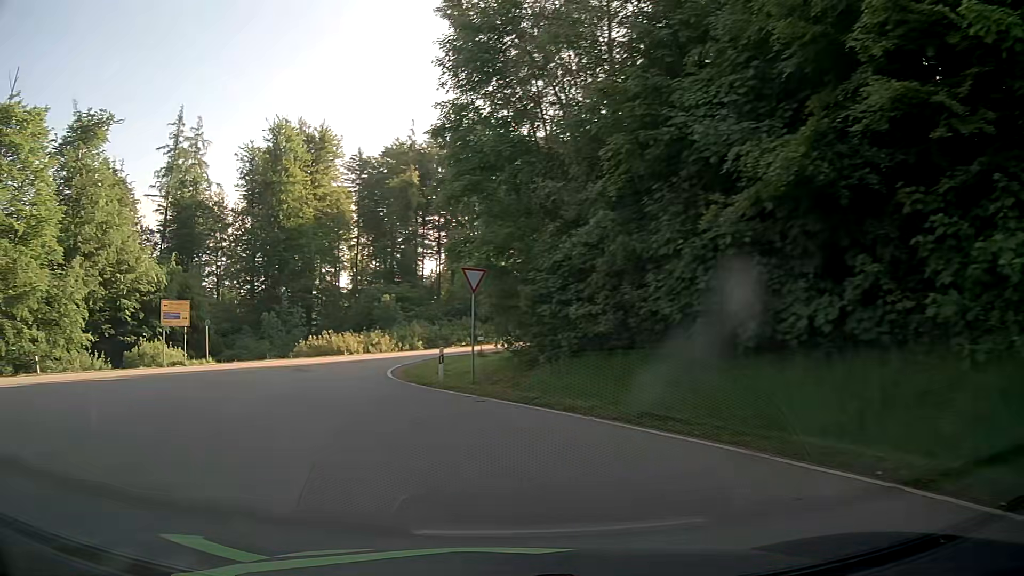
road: tertiary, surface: asphalt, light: Day
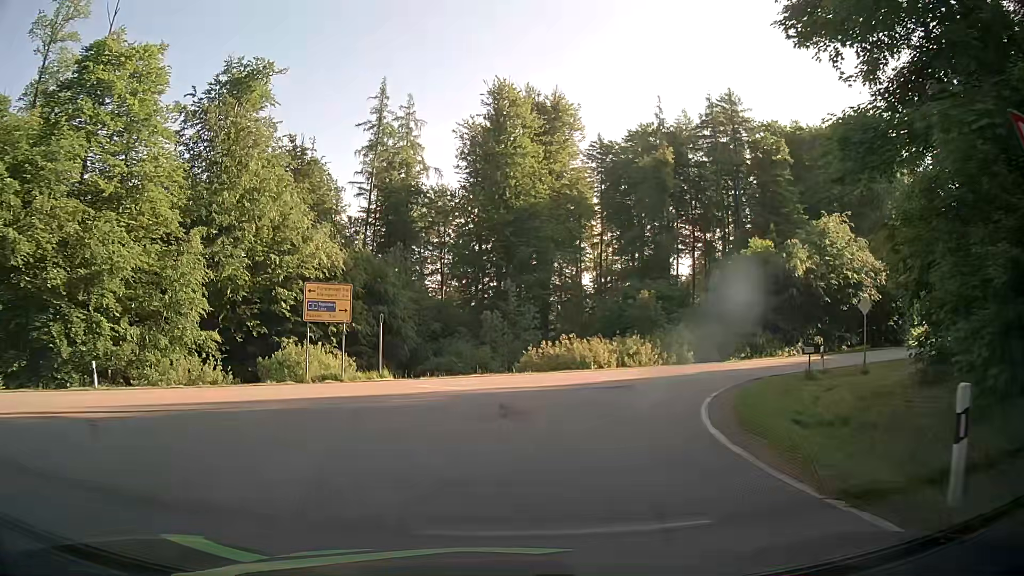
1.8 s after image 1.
(-3.2, +13.9) m; -22°
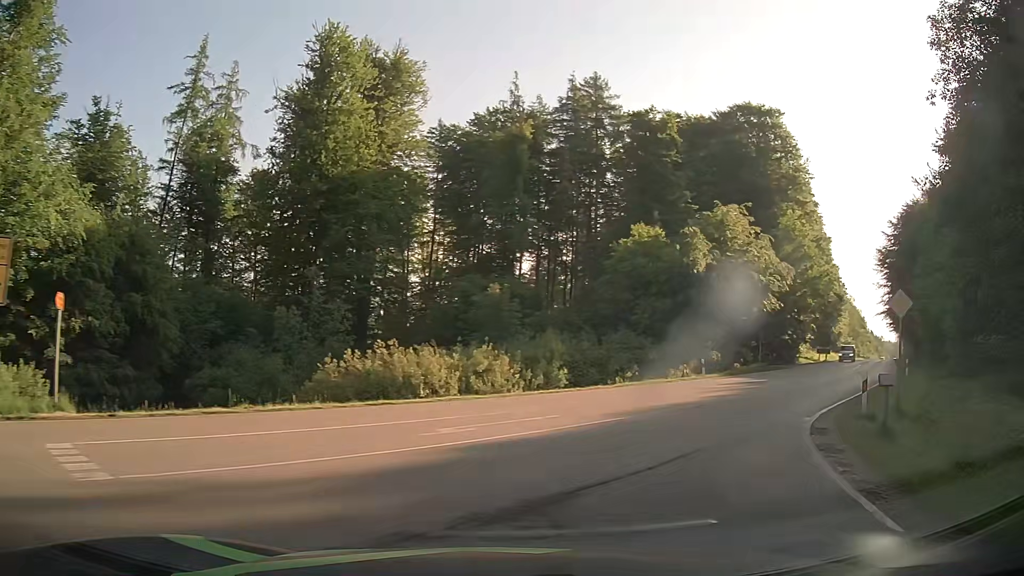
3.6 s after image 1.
(+1.0, +13.4) m; +14°
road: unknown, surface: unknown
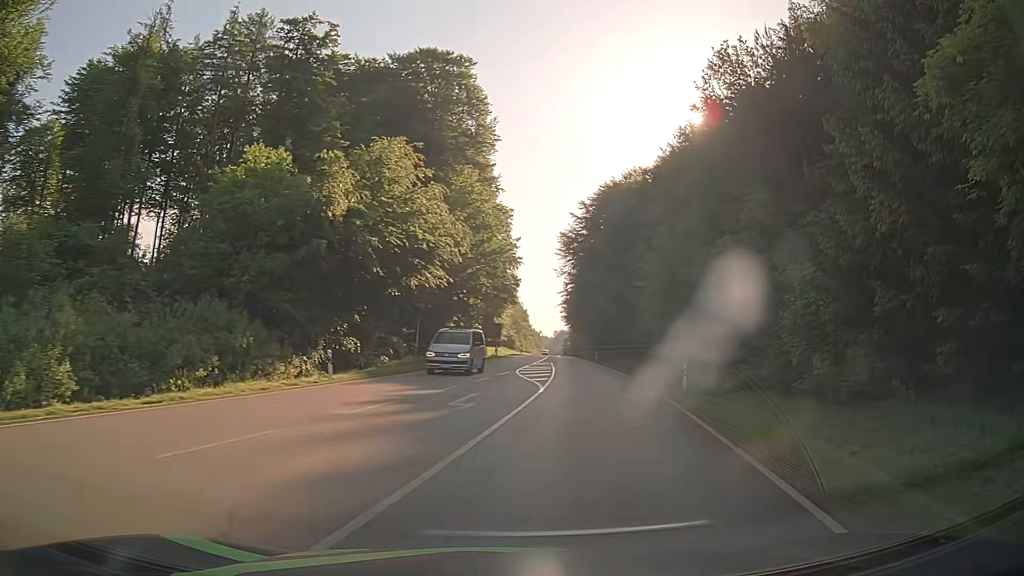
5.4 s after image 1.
(+4.3, +14.6) m; +31°
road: secondary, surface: asphalt
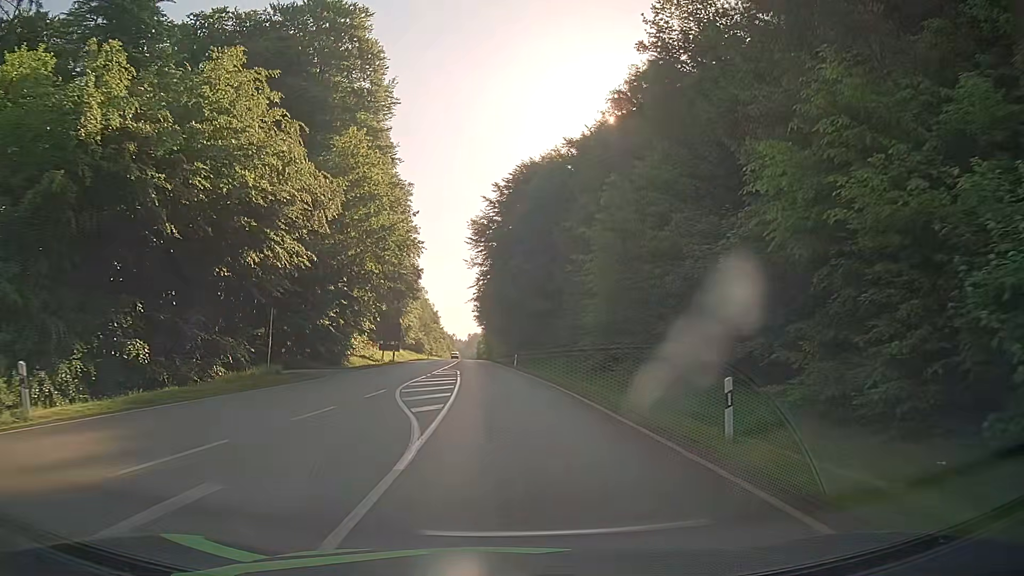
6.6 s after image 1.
(+1.2, +12.7) m; +8°
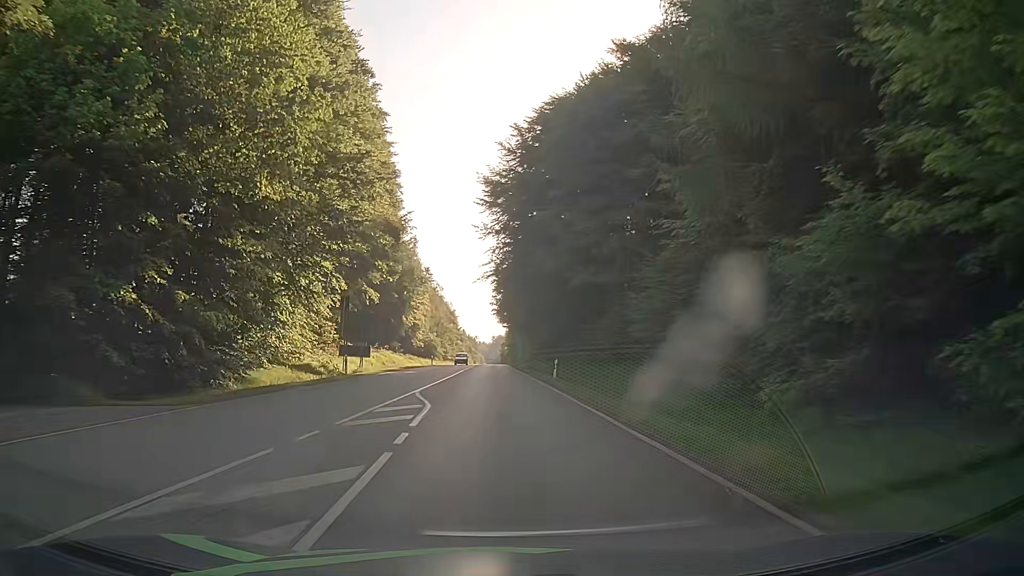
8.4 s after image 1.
(0.0, +23.7) m; -1°
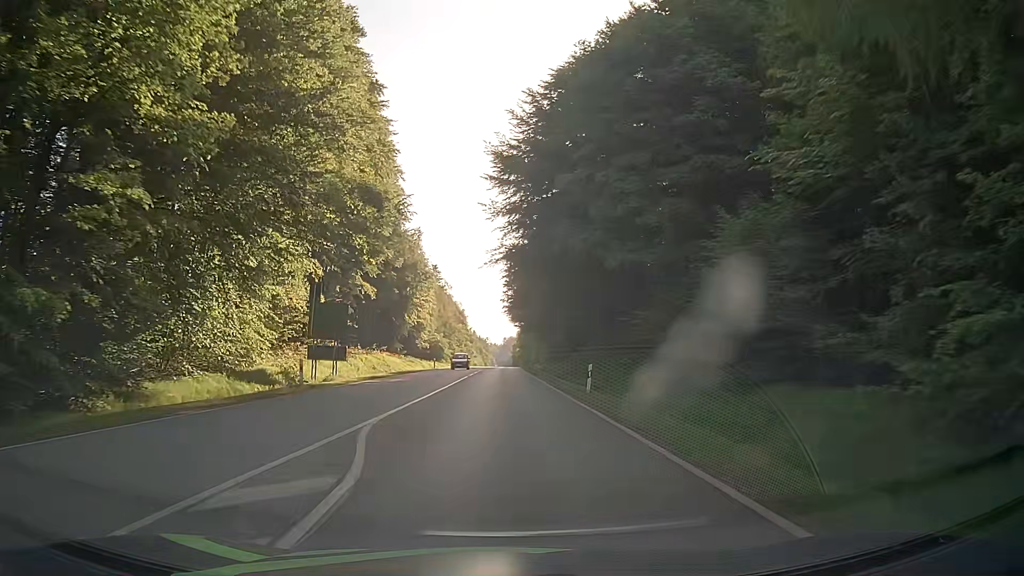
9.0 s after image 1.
(-0.1, +9.1) m; -2°
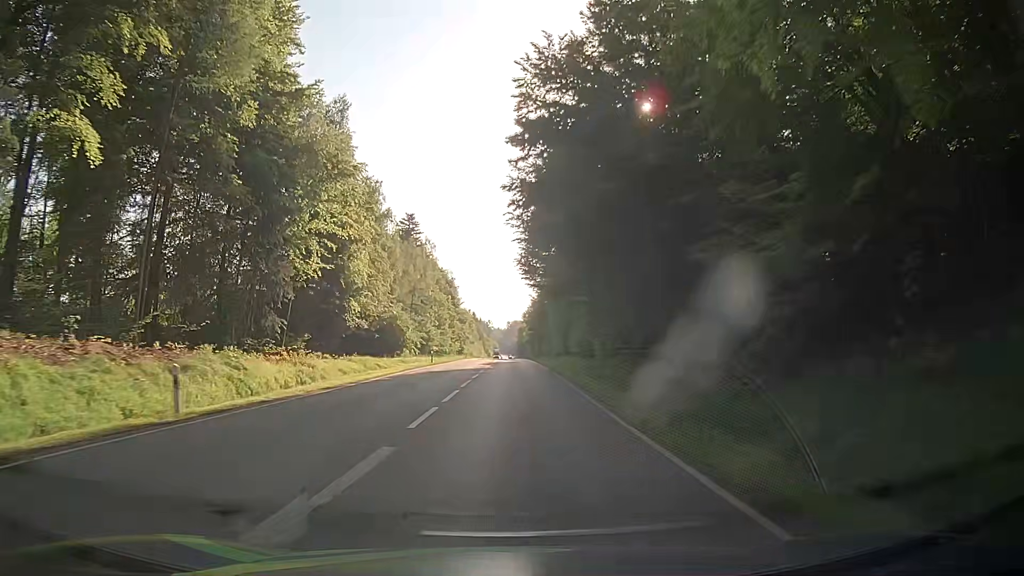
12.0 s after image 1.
(-0.2, +53.7) m; 0°
(0, +10) (0, +20) (0, +30) (0, +40) (+1, +50) (+1, +60) (+1, +70) (+1, +80) (+1, +90) (+1, +100) m
